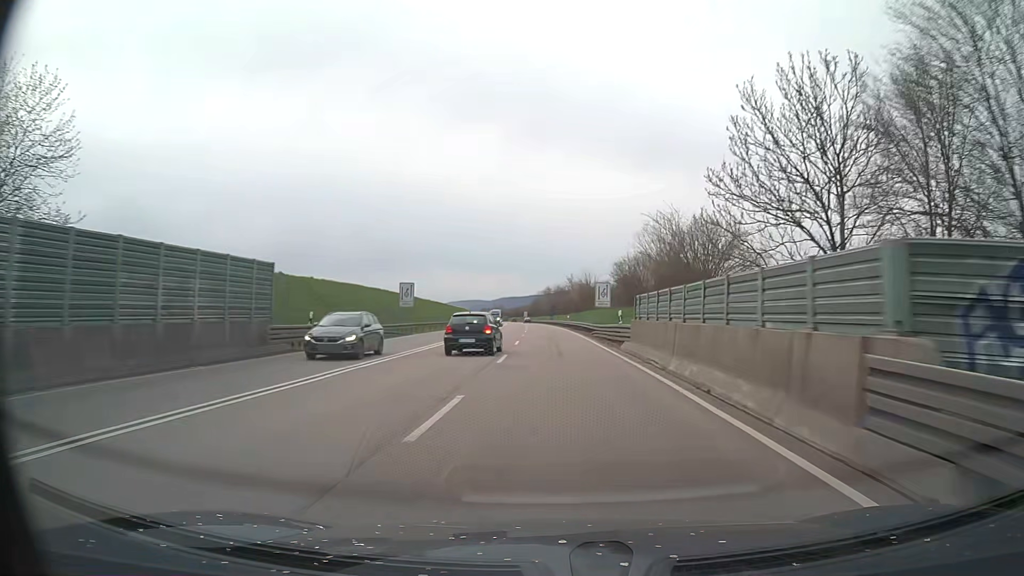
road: trunk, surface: asphalt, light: Day
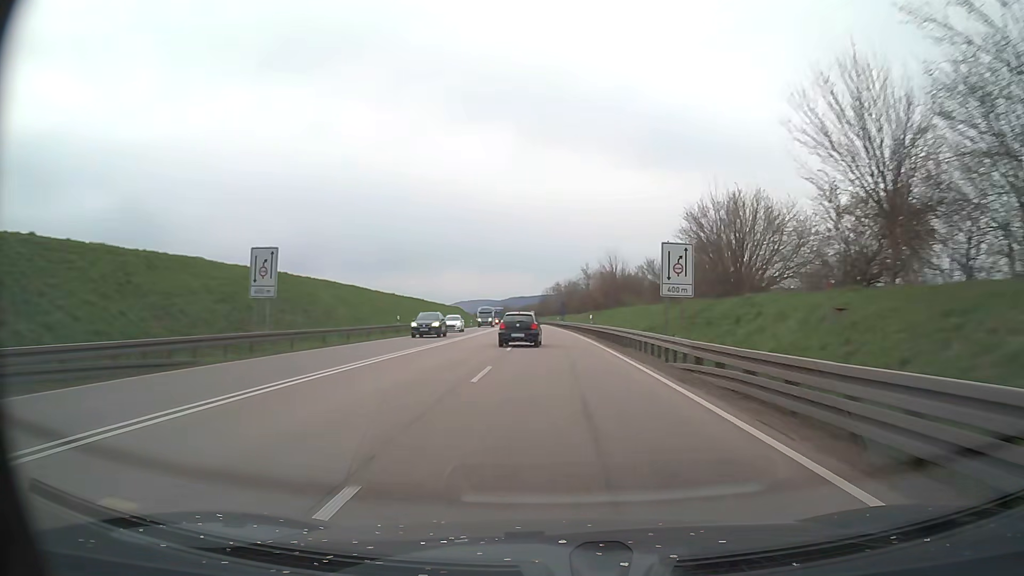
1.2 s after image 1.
(-0.3, +30.0) m; -1°
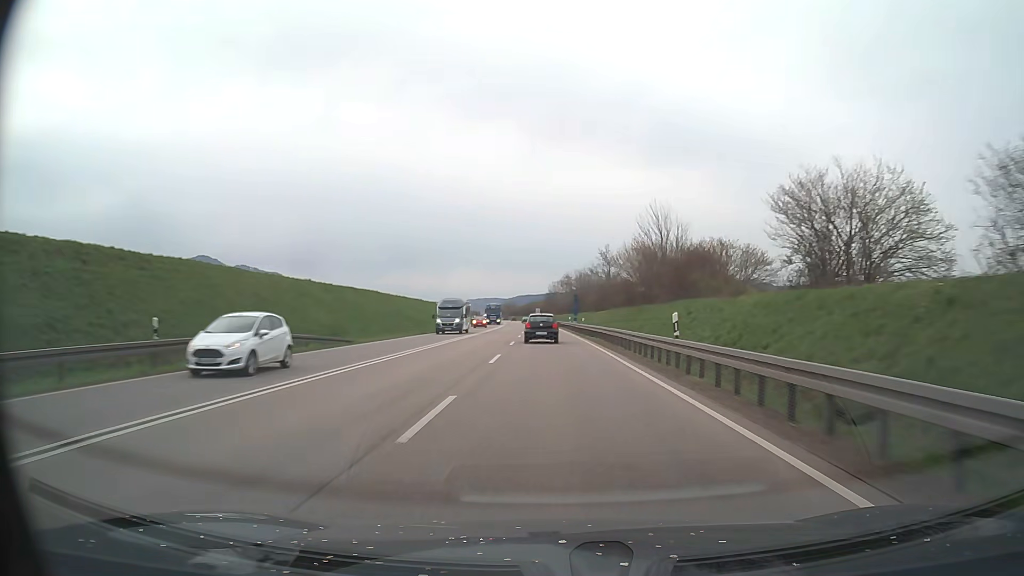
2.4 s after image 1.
(-0.2, +30.0) m; -1°
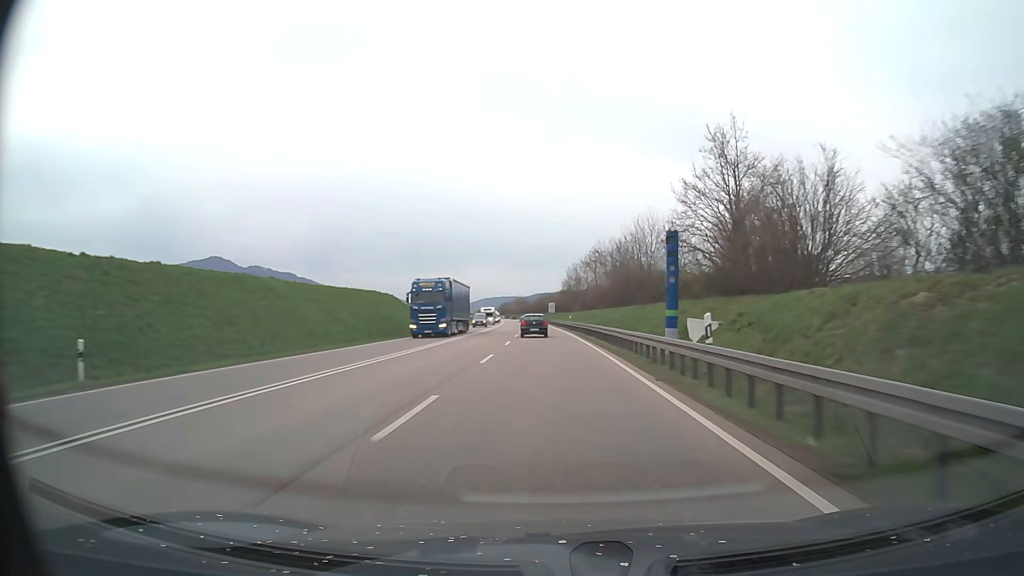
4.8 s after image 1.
(-0.7, +60.2) m; -1°
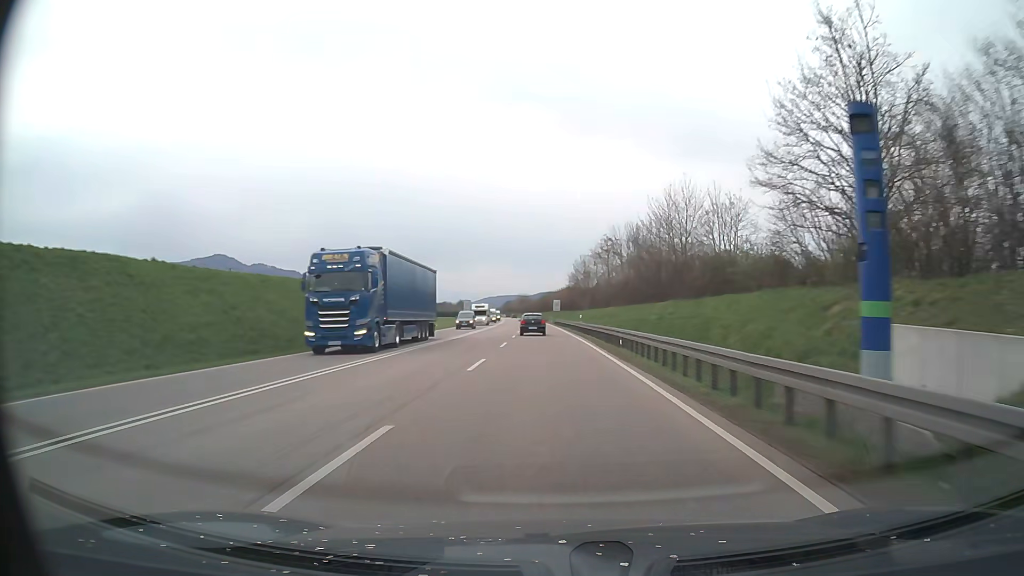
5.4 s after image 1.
(0.0, +15.1) m; 0°
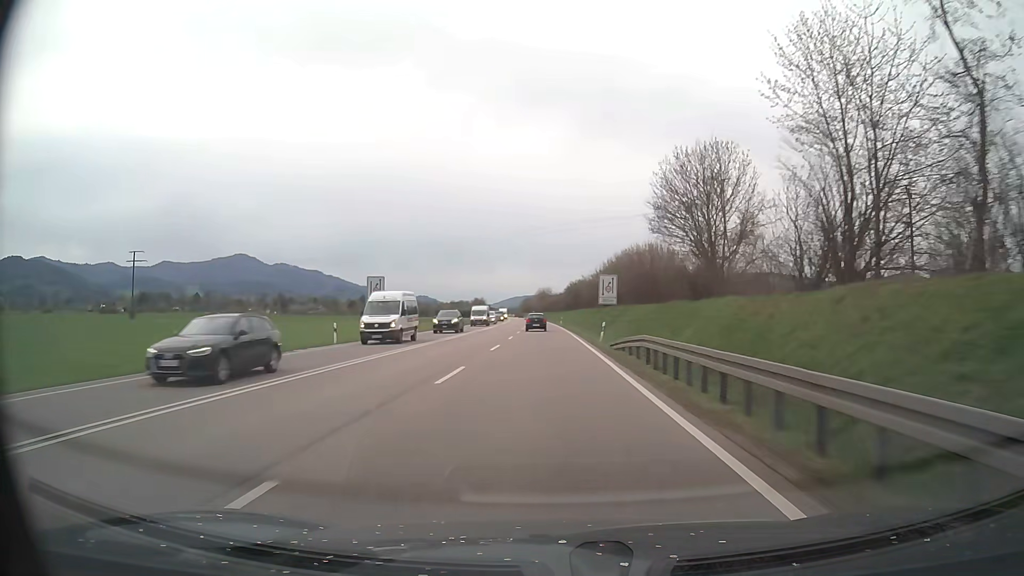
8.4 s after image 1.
(-1.3, +75.2) m; -2°
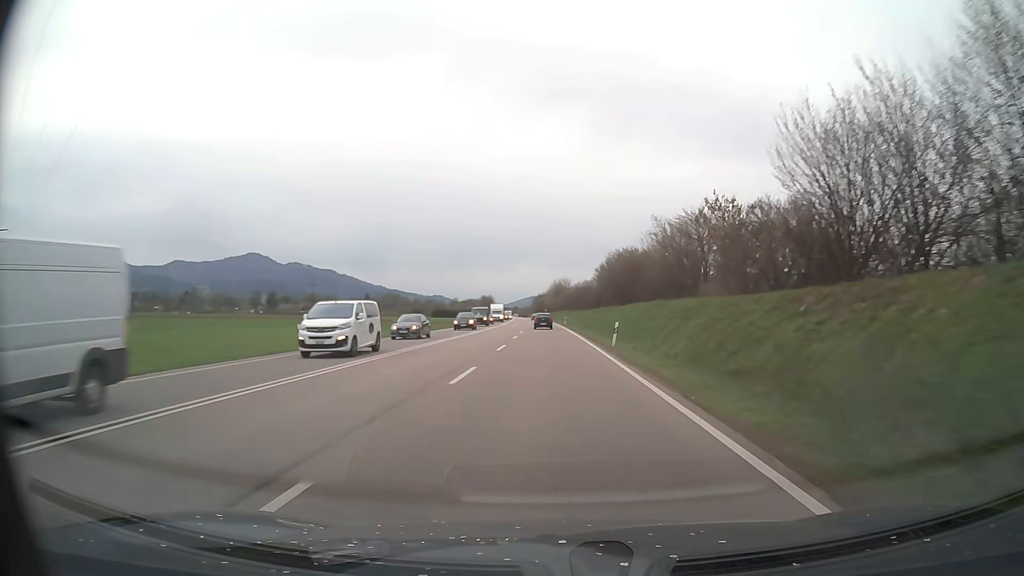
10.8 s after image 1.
(-0.8, +59.9) m; -1°
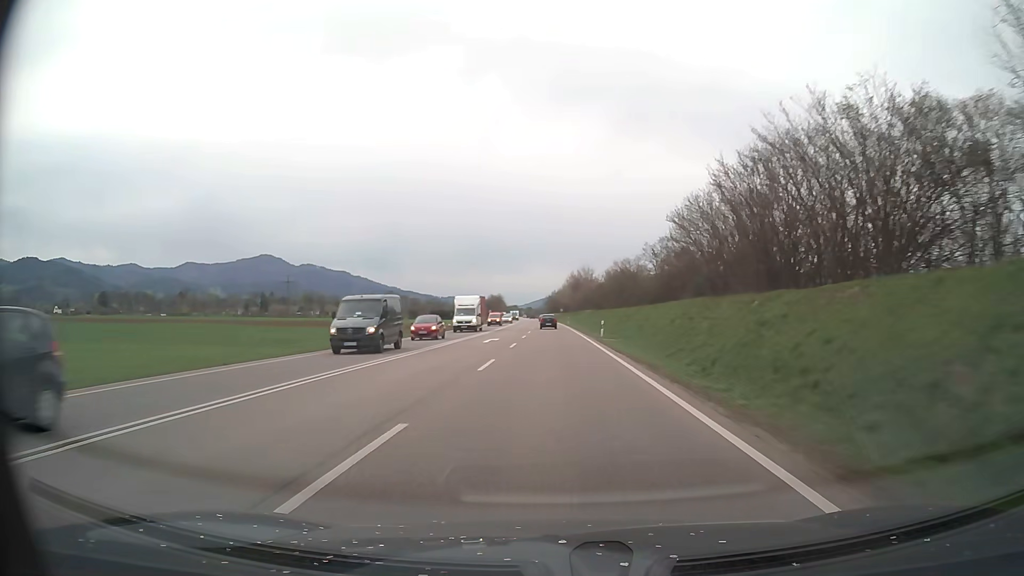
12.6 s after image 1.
(-0.4, +44.9) m; -1°
(0, +10) (0, +20) (0, +30) (0, +40) (0, +50) (-1, +60) (-1, +70) (-1, +80) (-1, +90) (-1, +100) m
